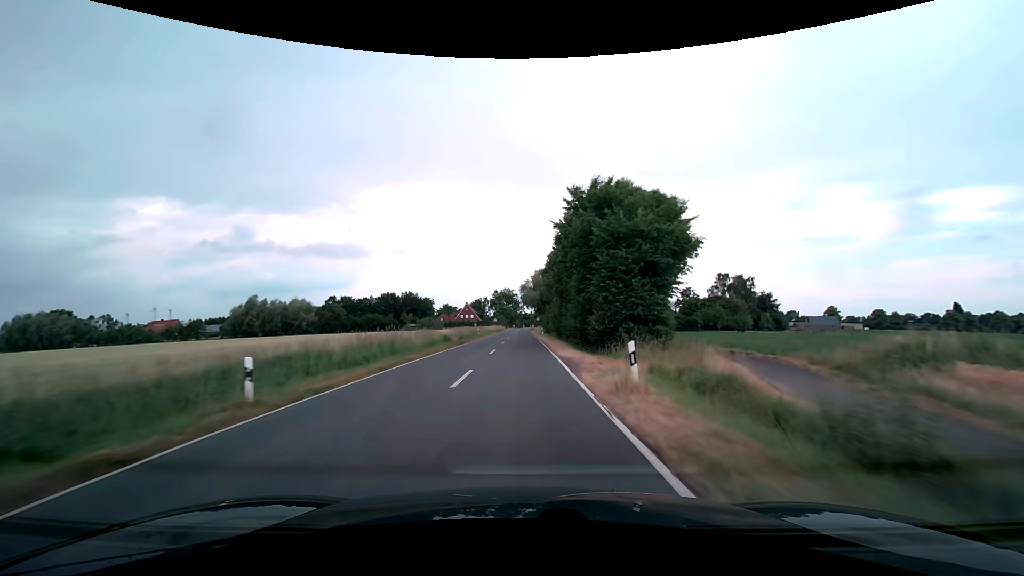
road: secondary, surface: asphalt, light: Day
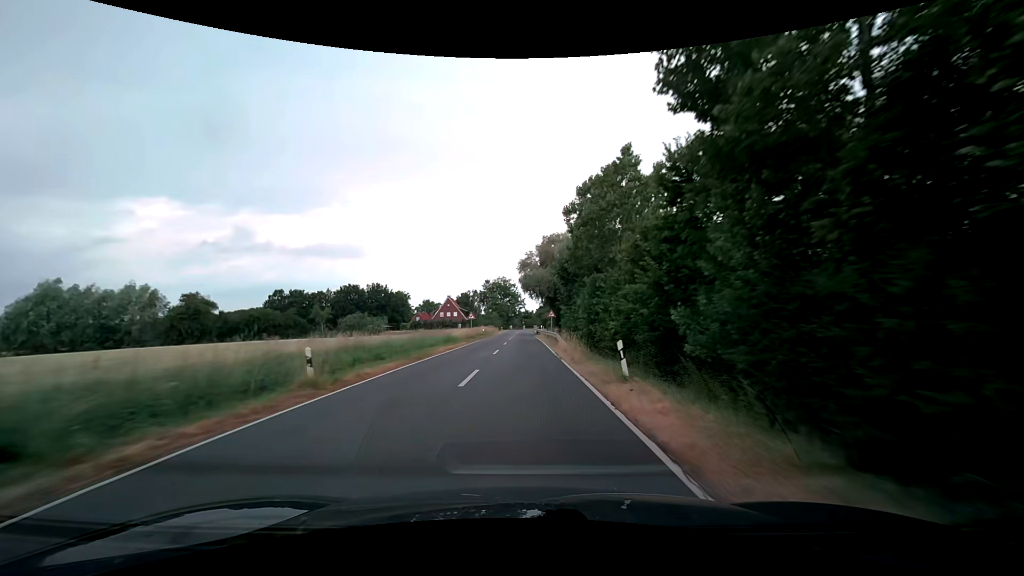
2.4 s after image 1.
(-0.2, +47.6) m; 0°
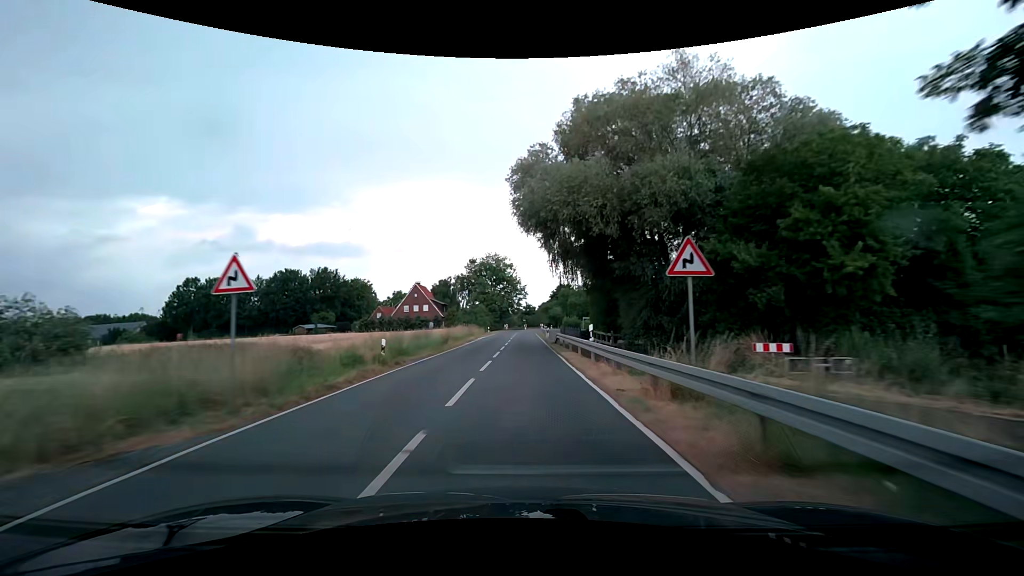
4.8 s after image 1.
(-0.1, +44.6) m; 0°
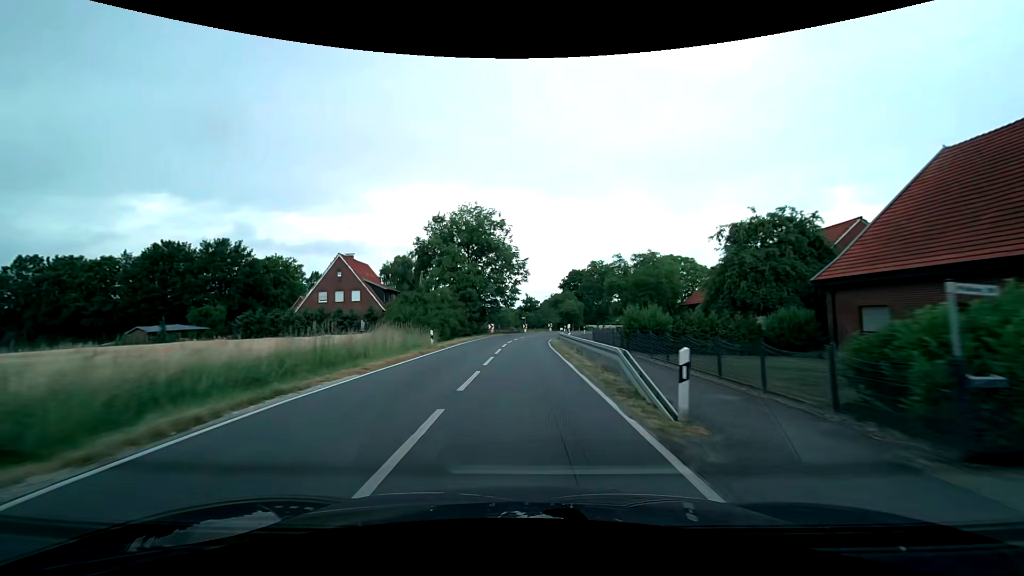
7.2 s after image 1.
(+0.1, +41.0) m; 0°
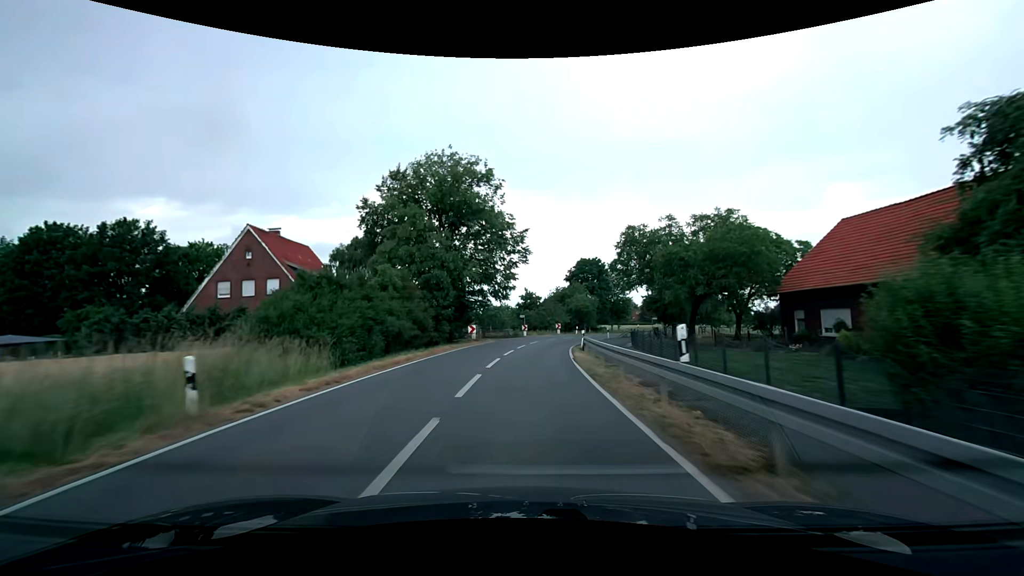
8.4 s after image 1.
(+0.1, +19.1) m; 0°
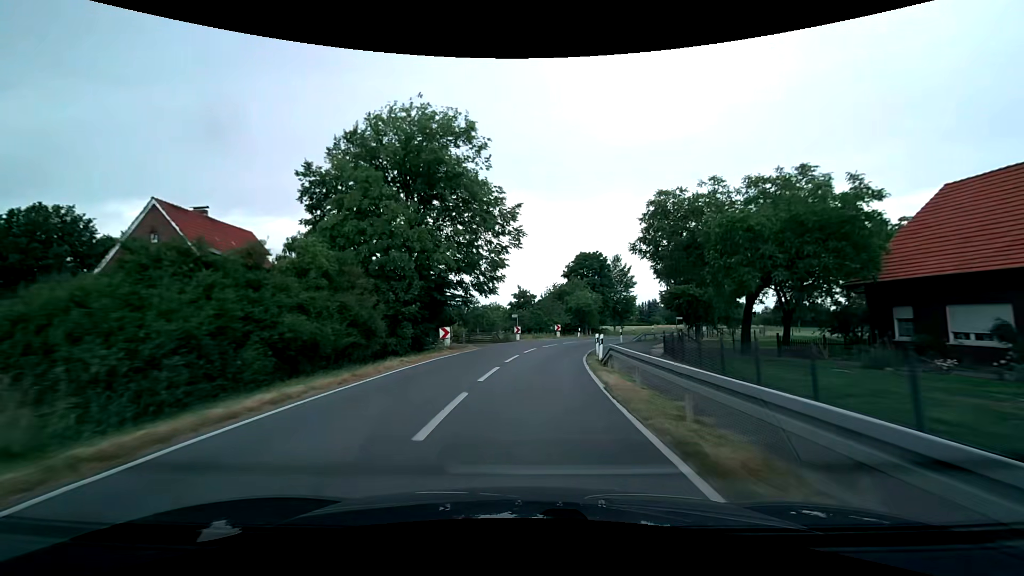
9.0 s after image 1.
(0.0, +9.3) m; +1°
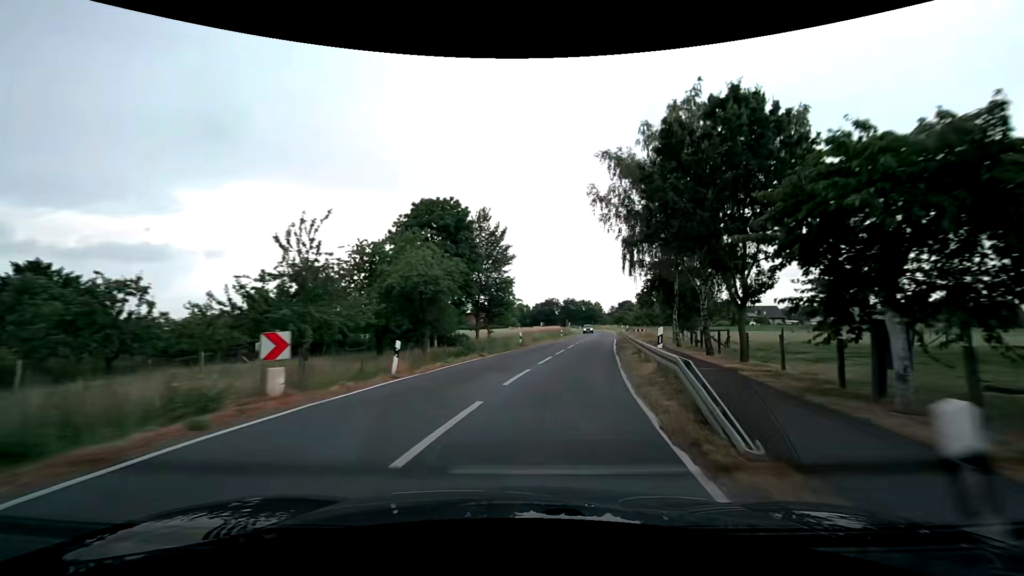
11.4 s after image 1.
(+4.2, +36.6) m; +17°
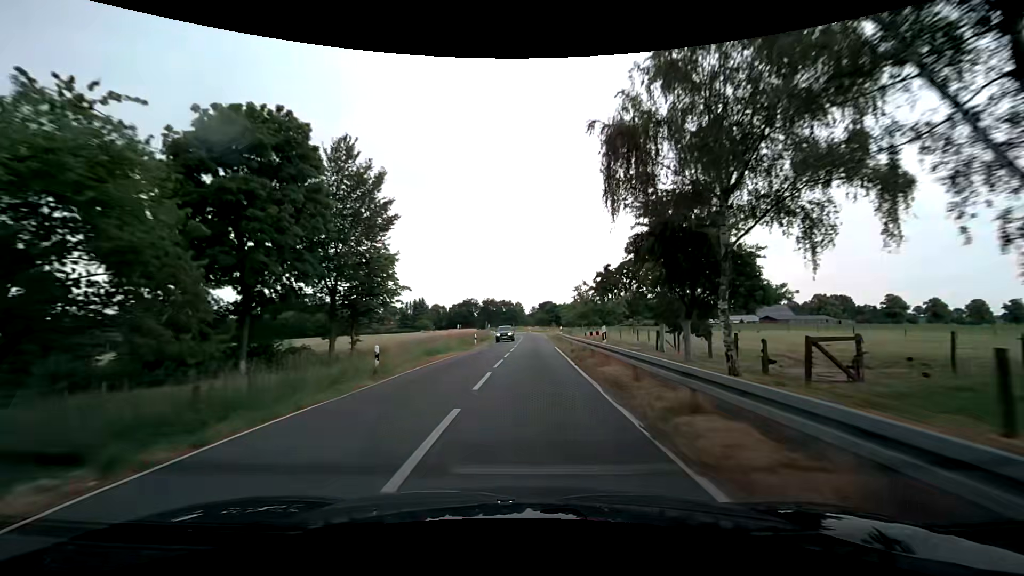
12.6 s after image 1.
(+1.8, +18.8) m; +9°
(0, +10) (0, +20) (+1, +30) (+1, +40) (+2, +50) (+2, +60) (+2, +70) (+1, +80) (0, +90) (-2, +100) m
